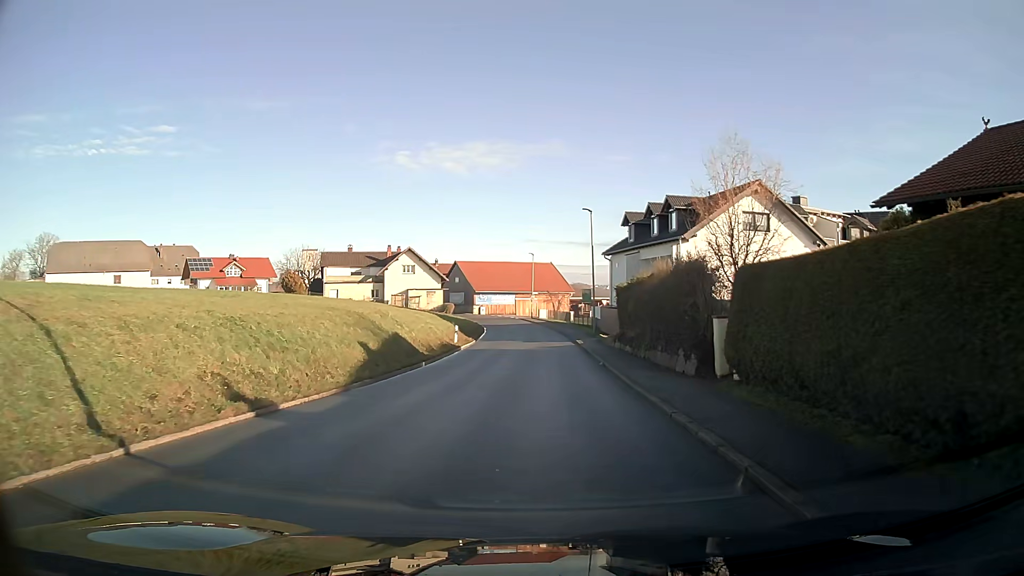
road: tertiary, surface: asphalt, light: Day
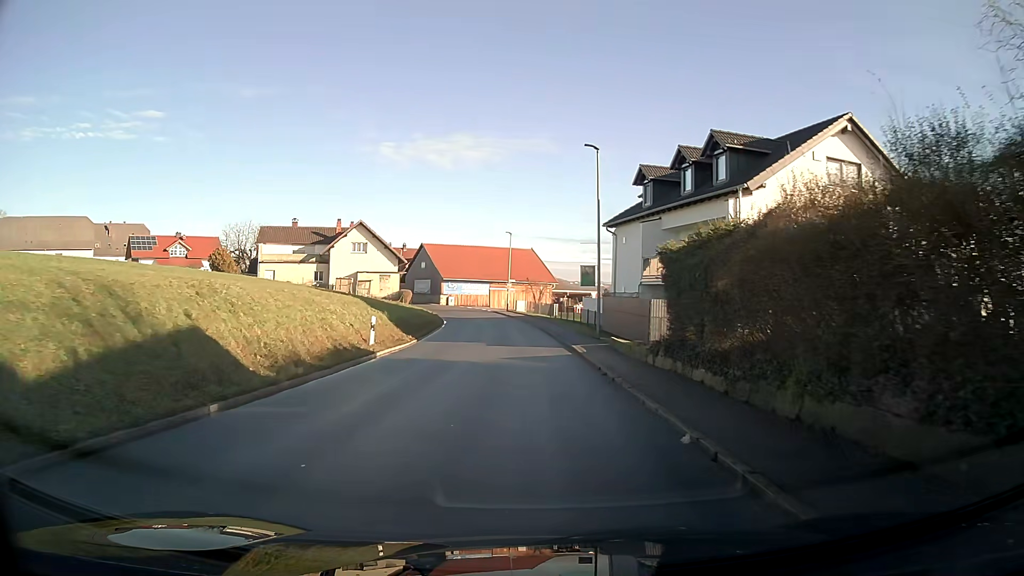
(+0.2, +14.9) m; +1°
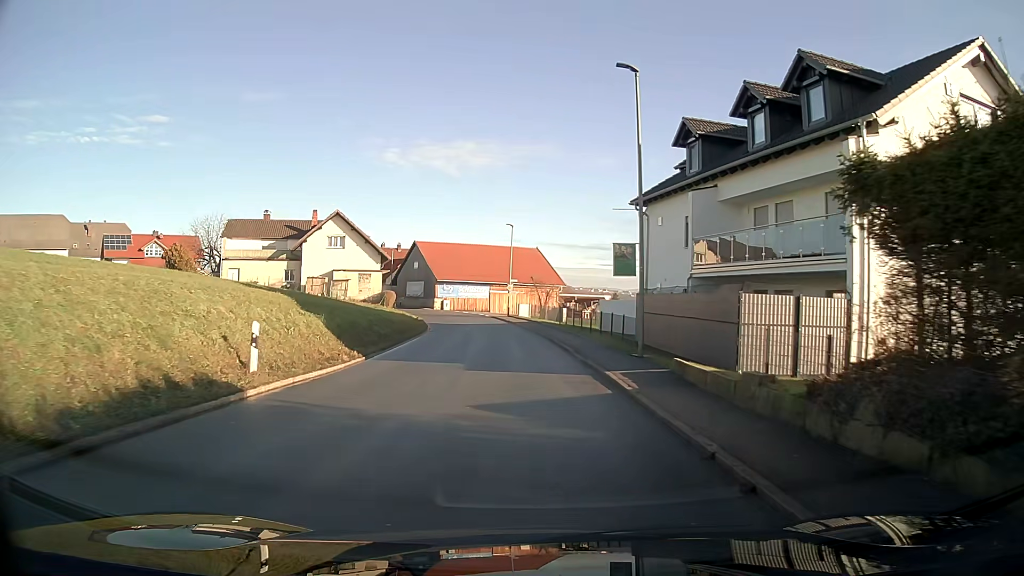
(0.0, +9.8) m; 0°
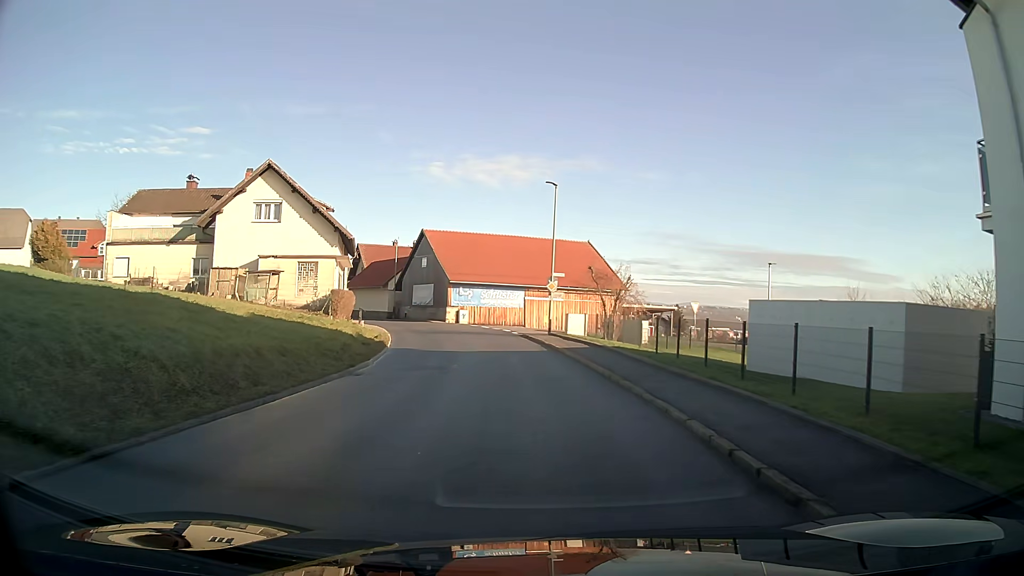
(-0.7, +23.5) m; -4°
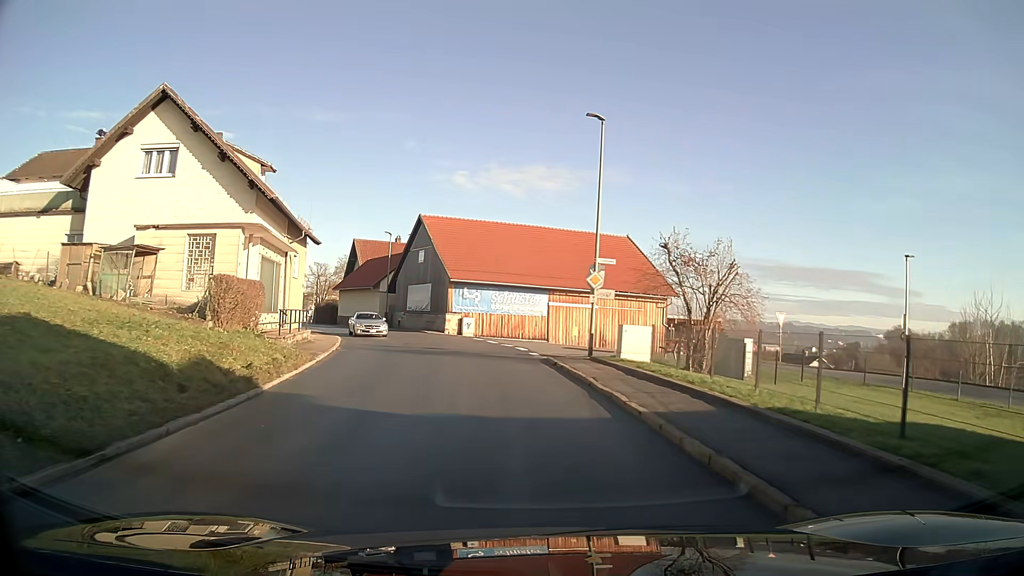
(-0.3, +13.7) m; -2°
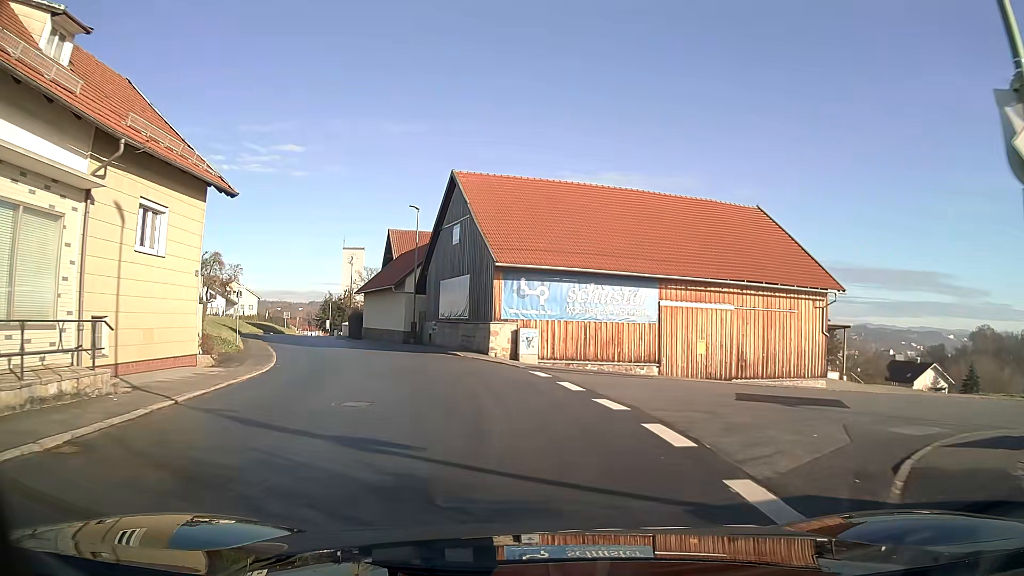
(-0.9, +18.1) m; -7°
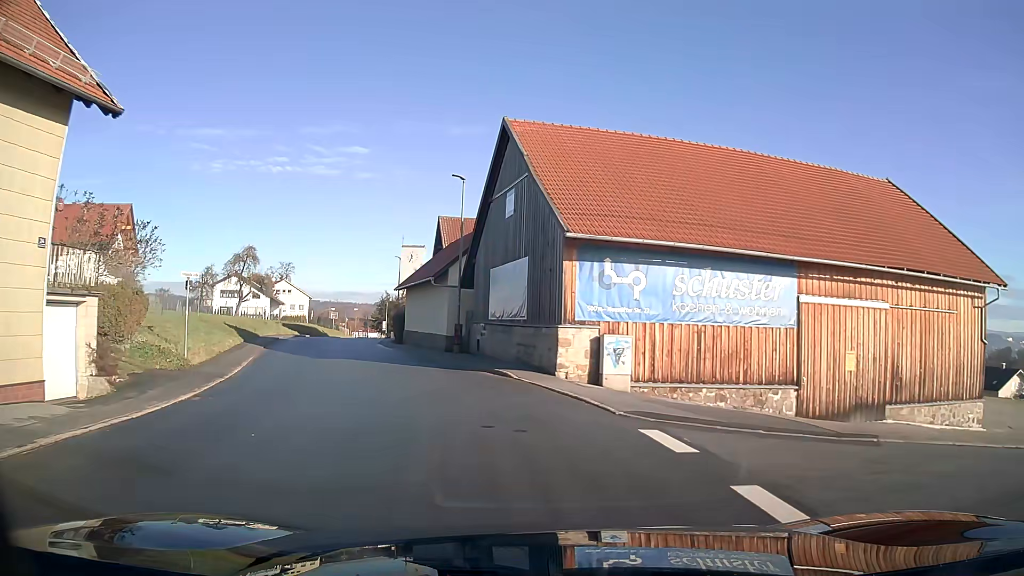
(-0.5, +9.1) m; -7°
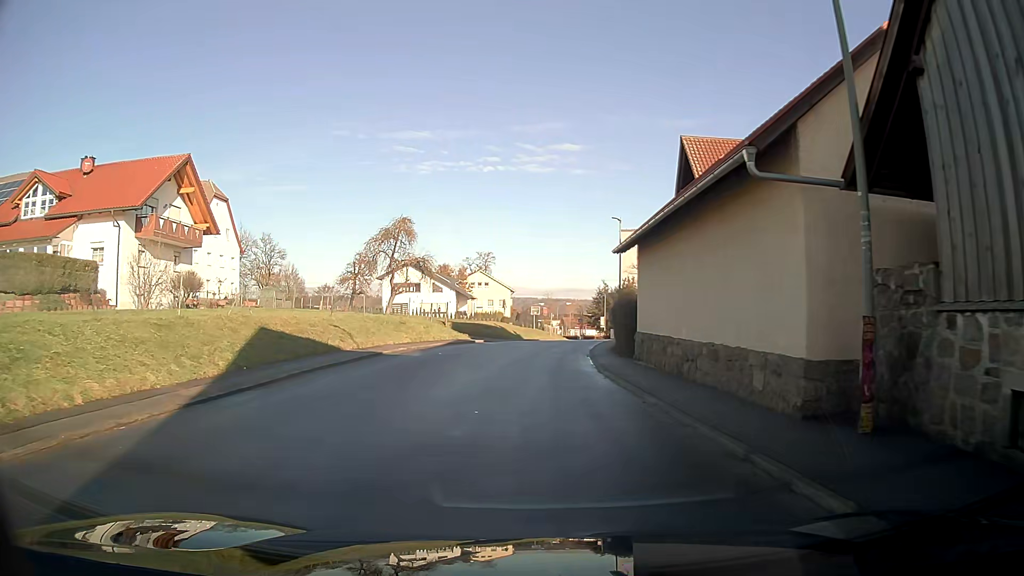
(-3.9, +22.7) m; -16°
(0, +10) (0, +20) (+1, +30) (+2, +40) (+4, +50) (+6, +60) (+8, +69) (+10, +79) (+11, +89) (+12, +99) m
